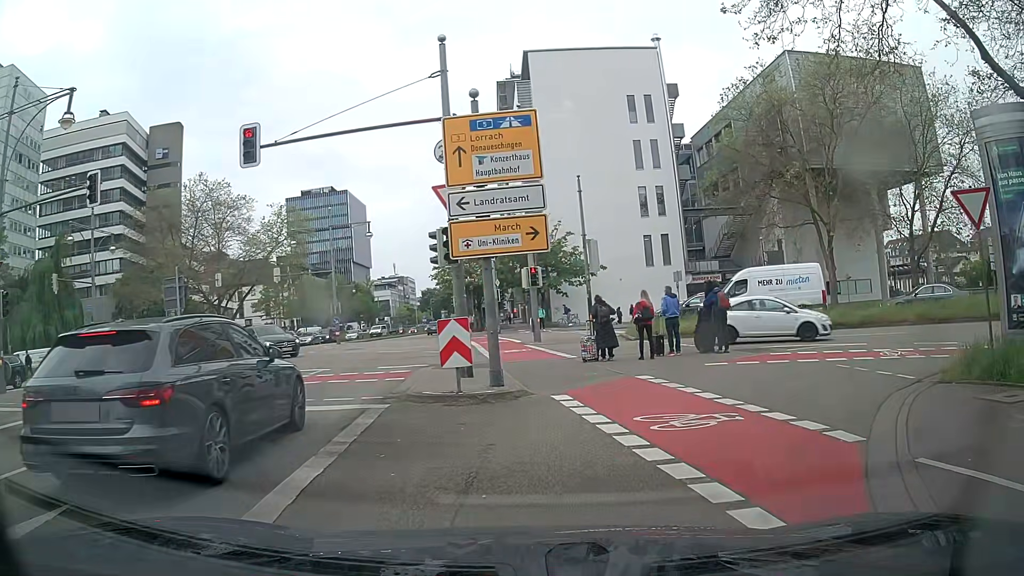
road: secondary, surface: asphalt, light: Day
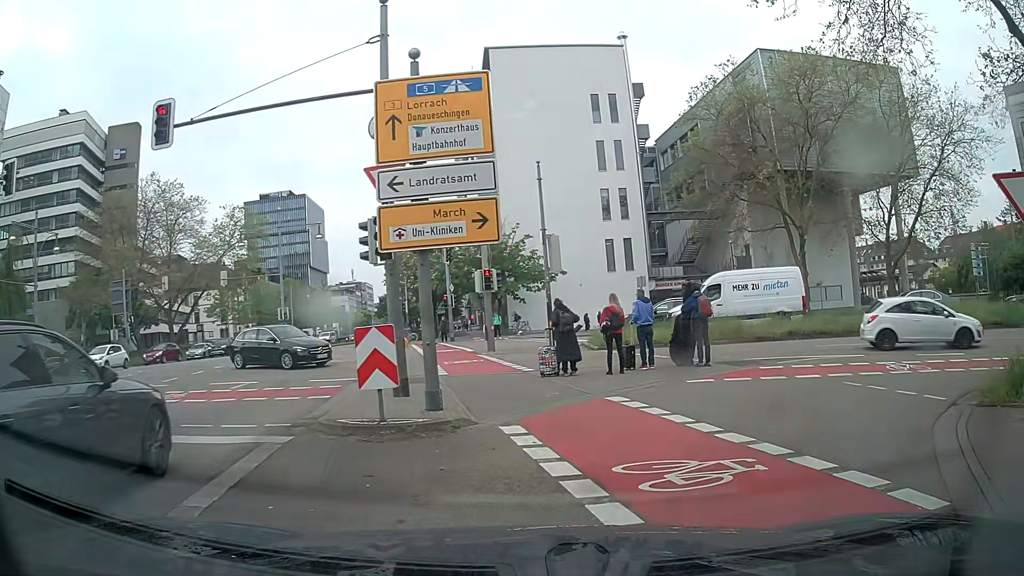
(+0.1, +2.4) m; +3°
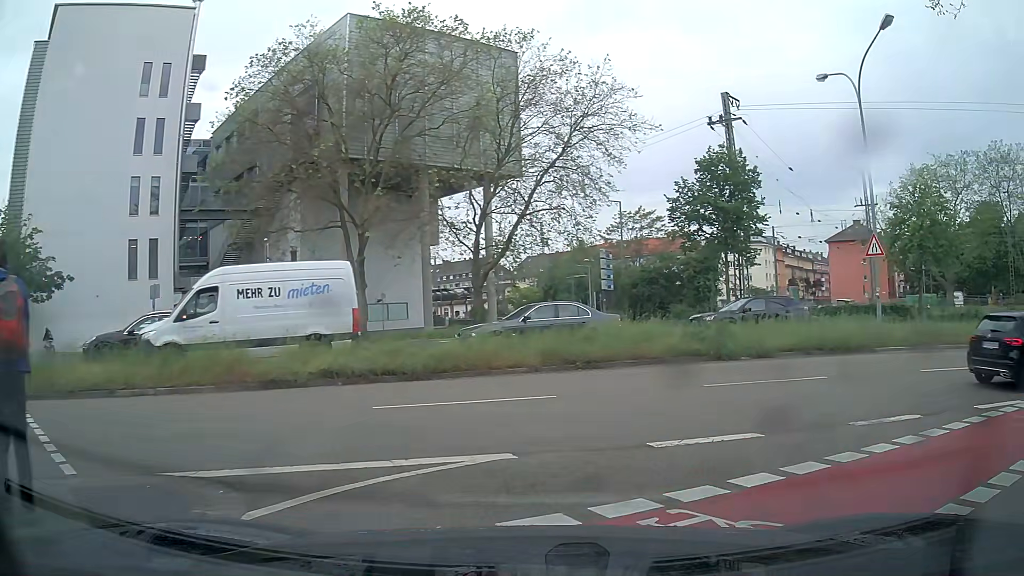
(+3.6, +10.6) m; +37°
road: secondary_link
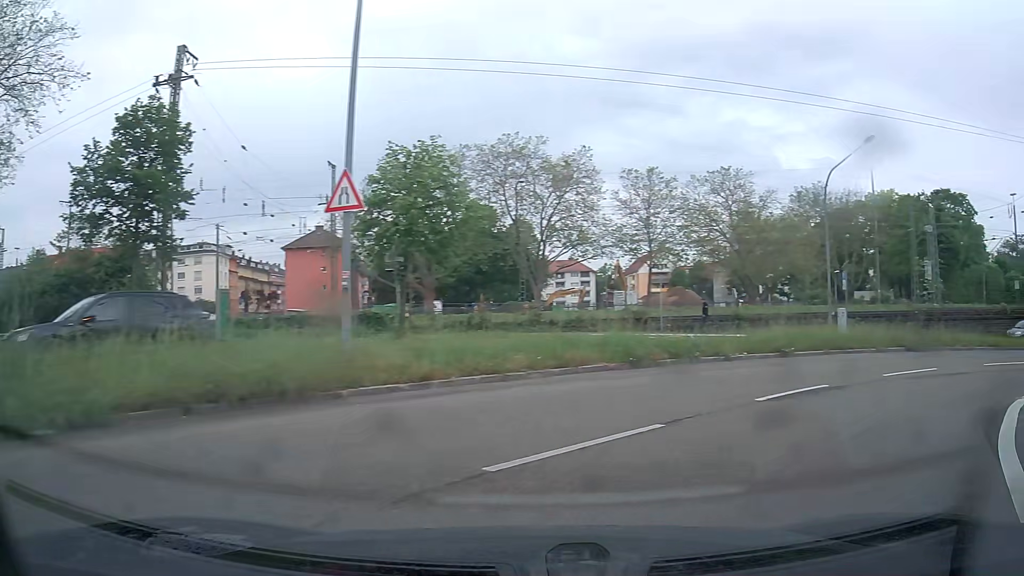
(+4.3, +10.0) m; +48°
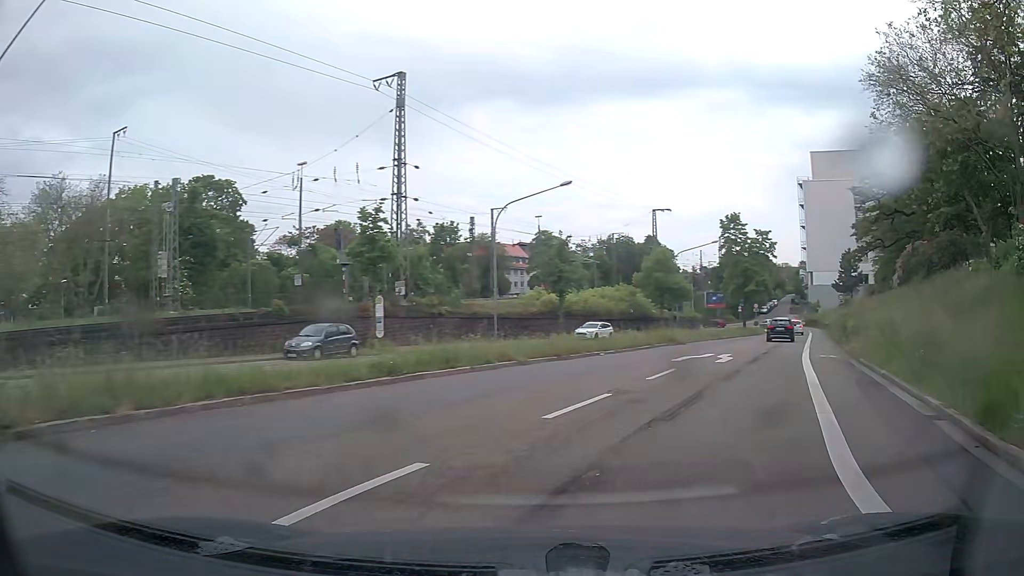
(+10.4, +14.9) m; +63°
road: secondary
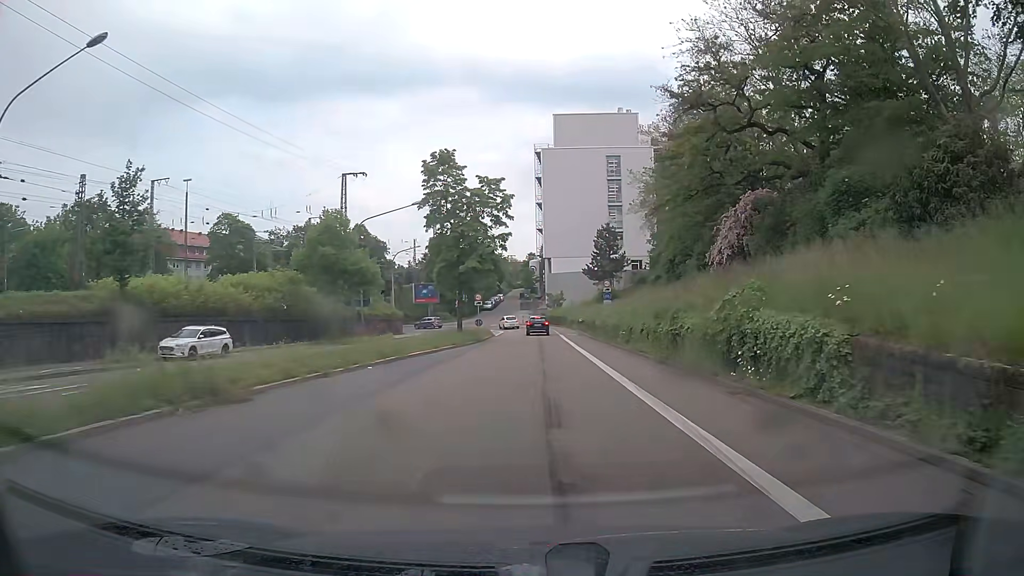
(+7.5, +23.2) m; +24°
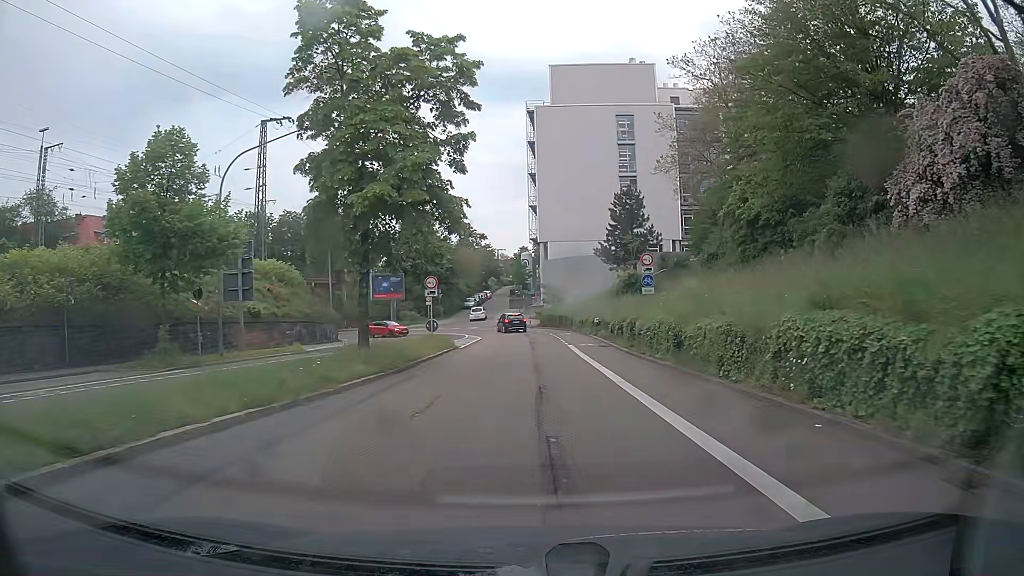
(+0.3, +21.8) m; +1°
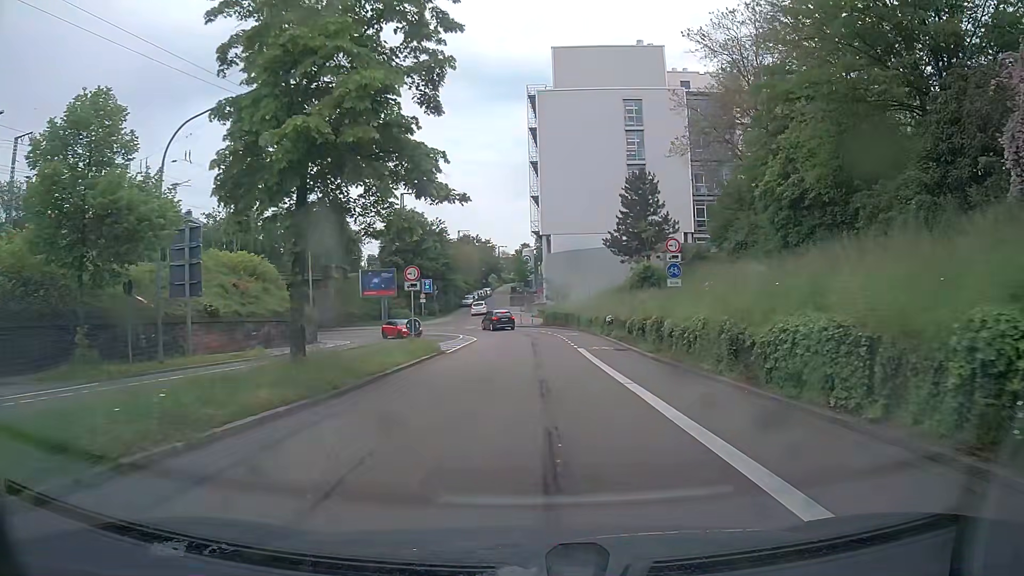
(0.0, +5.5) m; 0°
